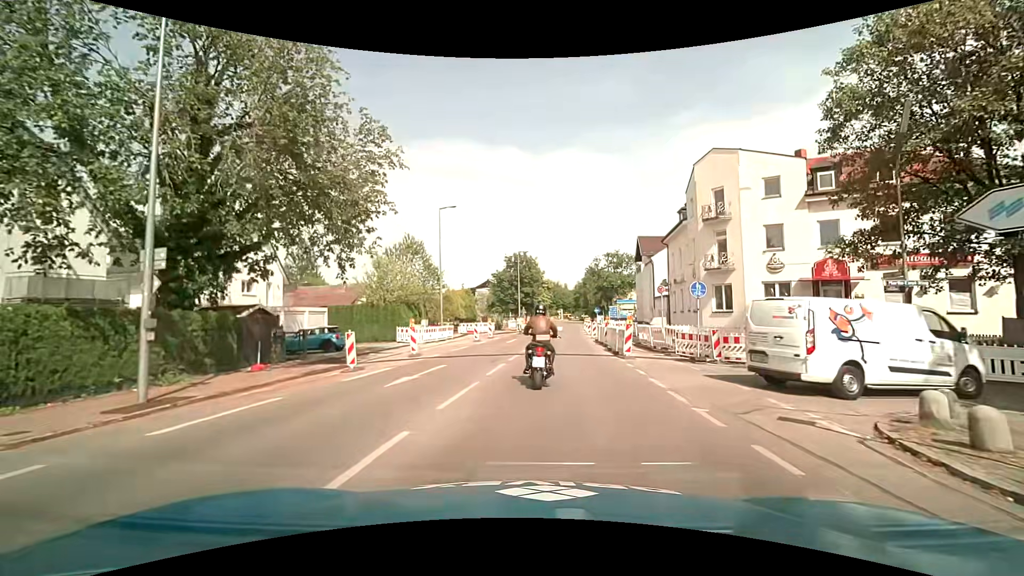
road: tertiary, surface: asphalt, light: Day
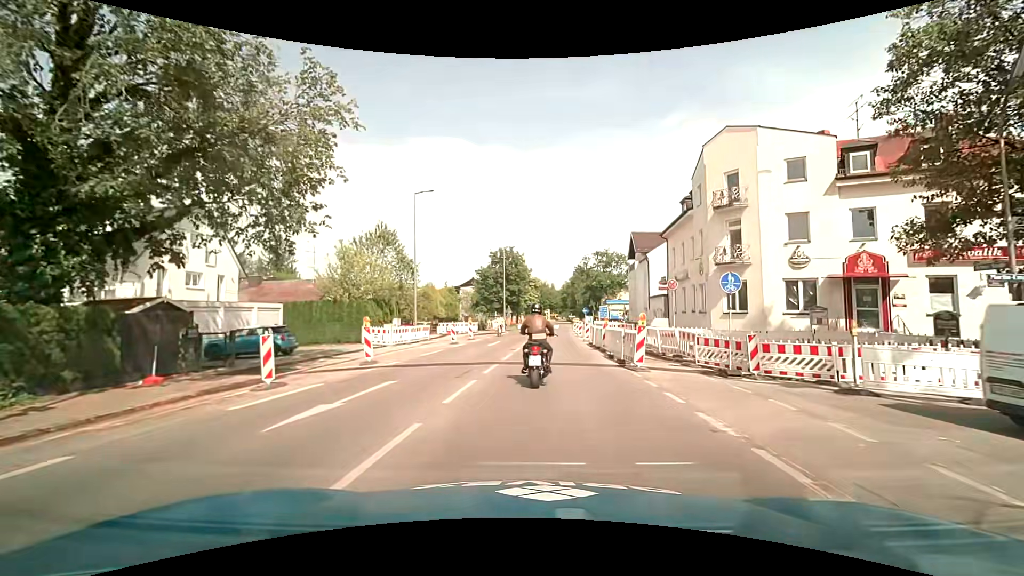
(+0.1, +4.3) m; +1°
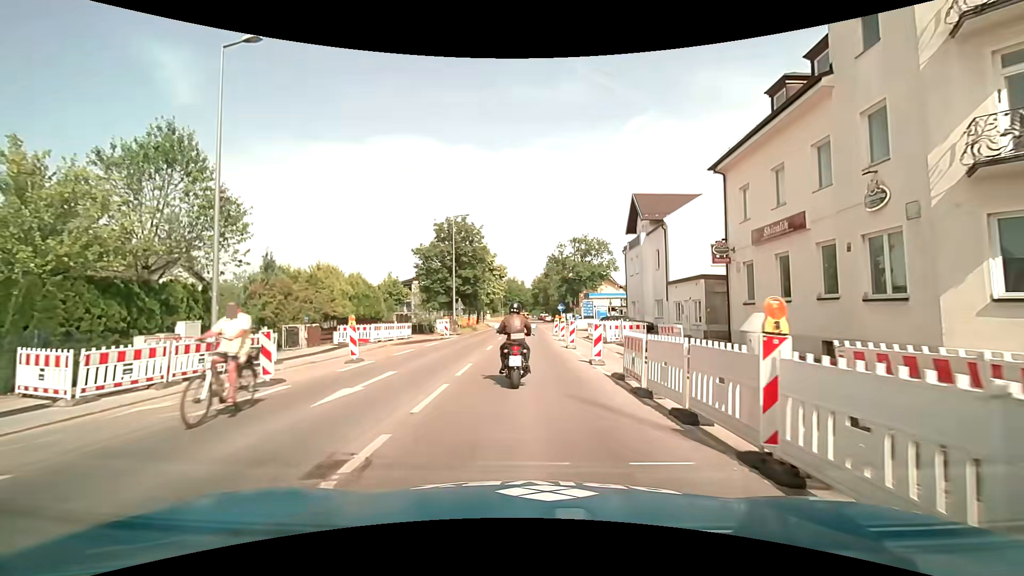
(+1.0, +18.6) m; +4°
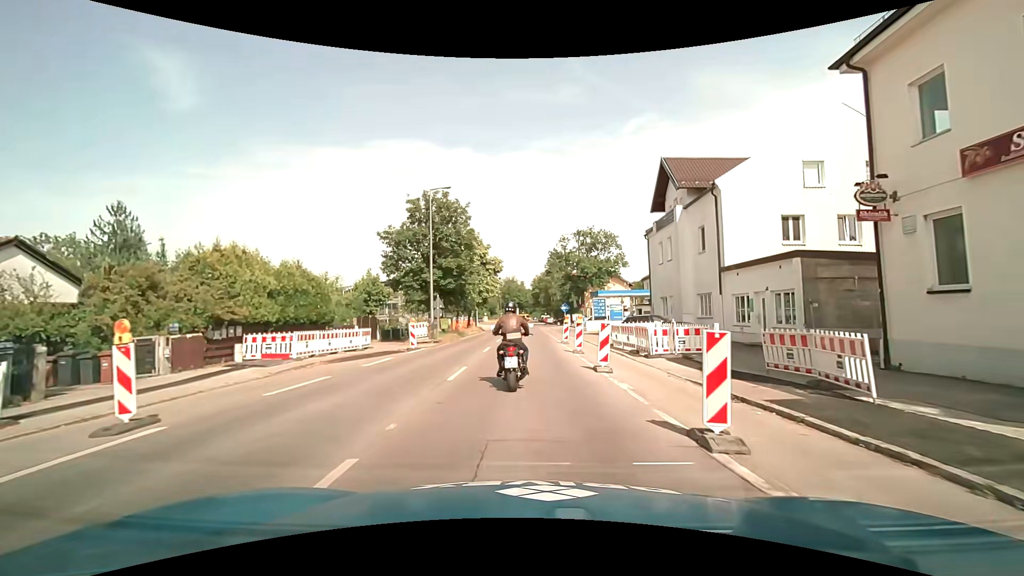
(0.0, +9.9) m; 0°
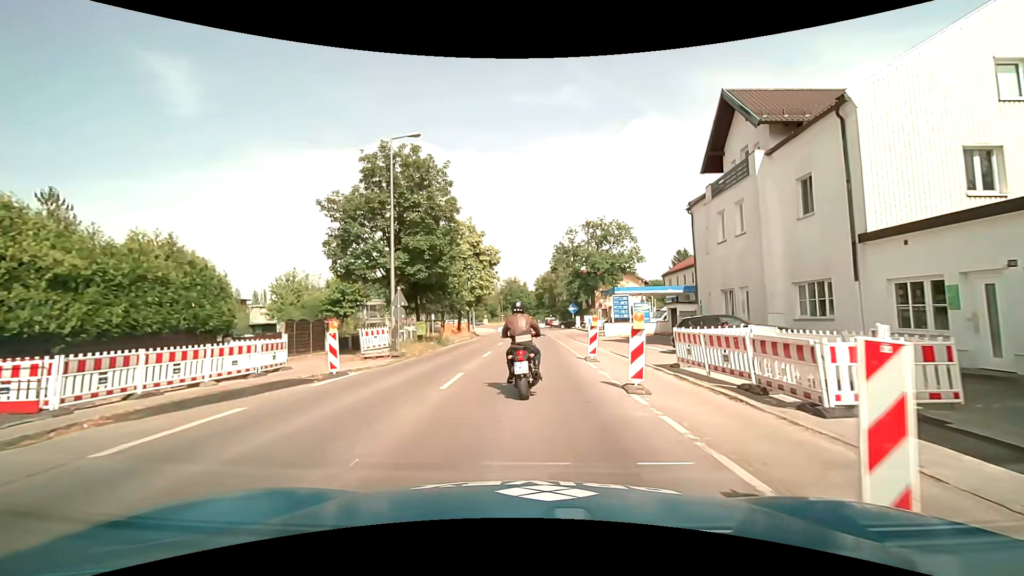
(0.0, +10.3) m; 0°
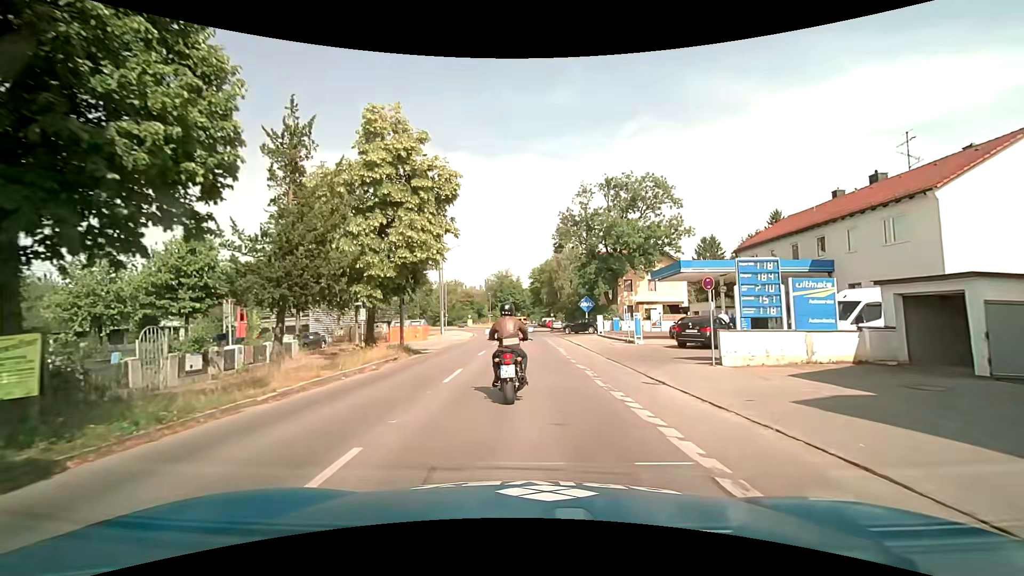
(+0.1, +25.2) m; +1°
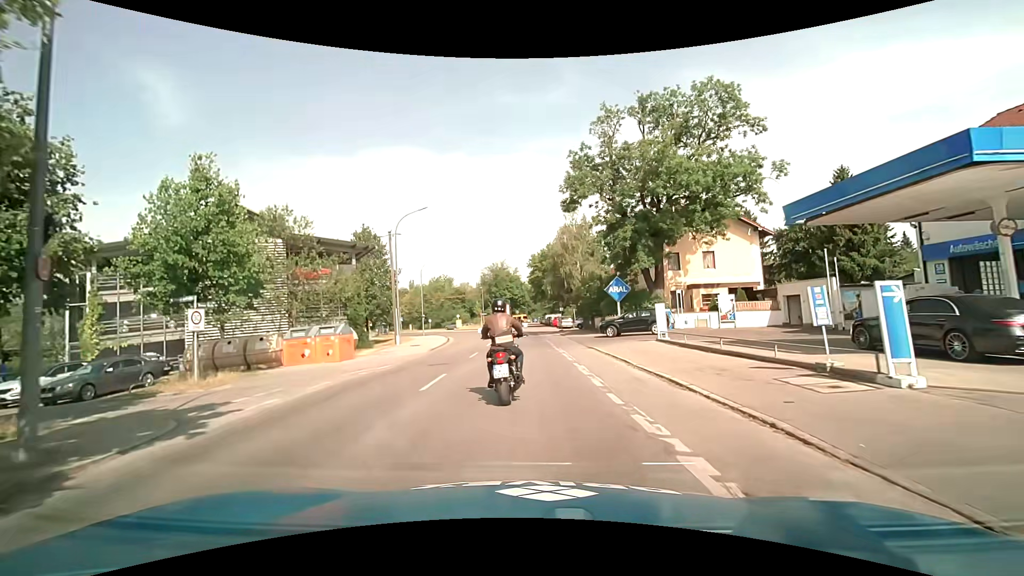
(0.0, +19.3) m; +1°
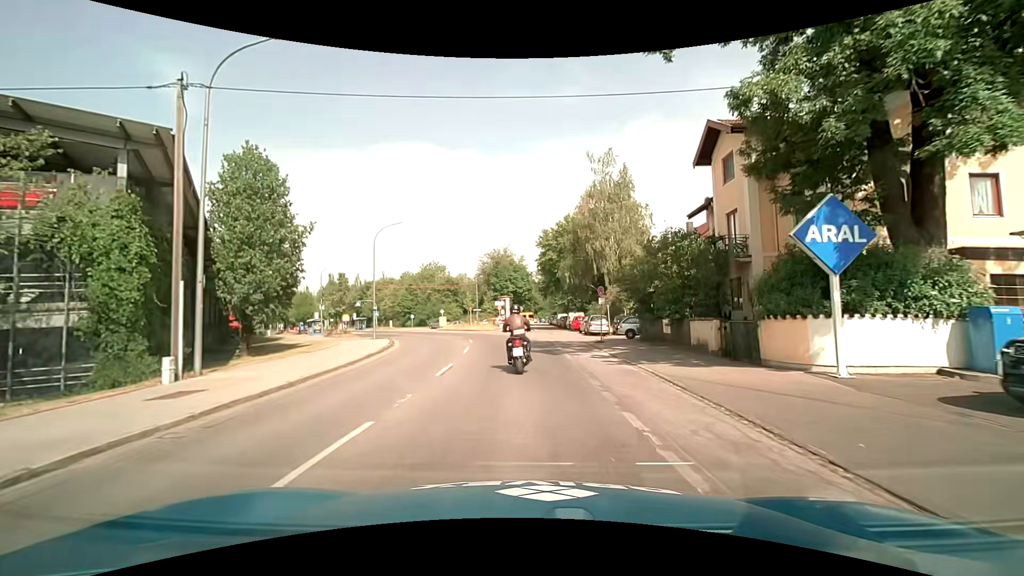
(-0.7, +23.8) m; -2°
(0, +10) (0, +20) (-2, +30) (-4, +40) (-7, +49) (-11, +58) (-15, +67) (-20, +76) (-25, +85) (-30, +93) m
